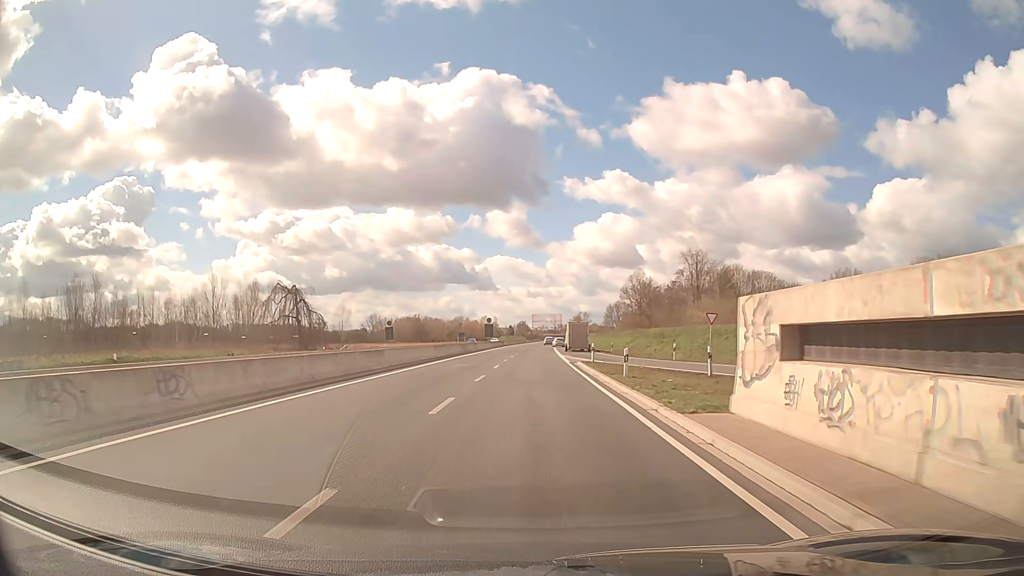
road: trunk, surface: asphalt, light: Day
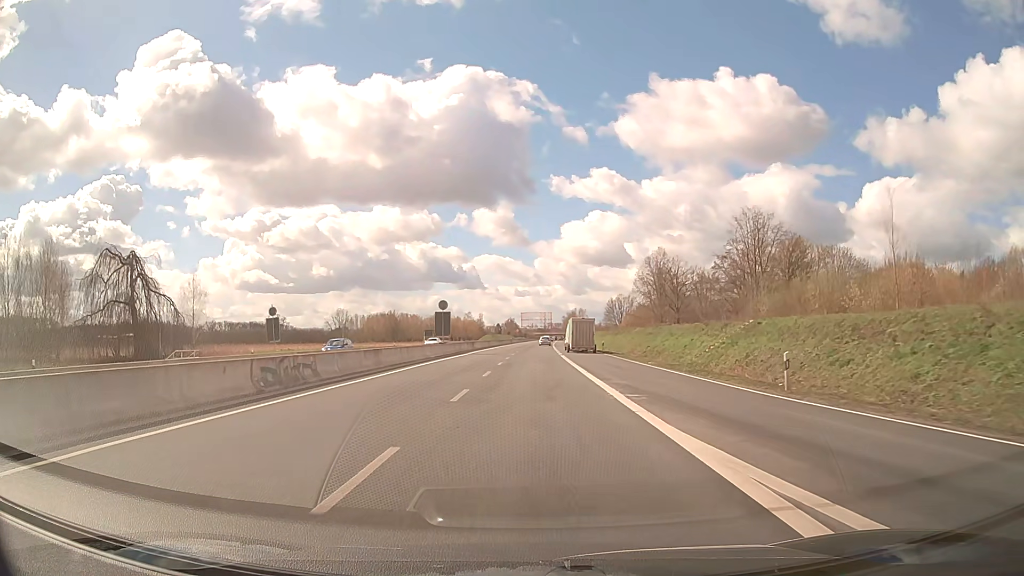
(+0.3, +43.0) m; +1°
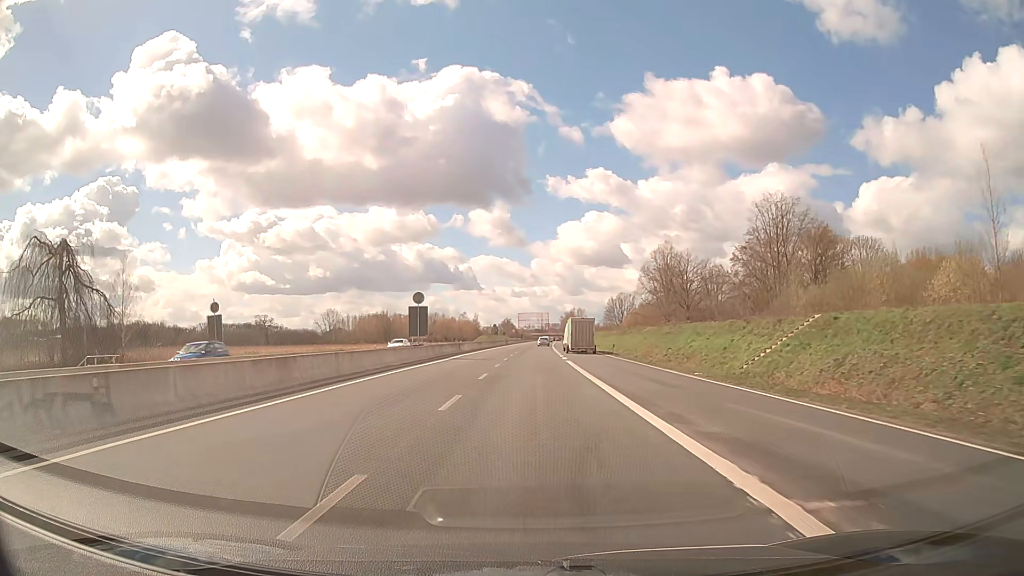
(0.0, +10.8) m; 0°
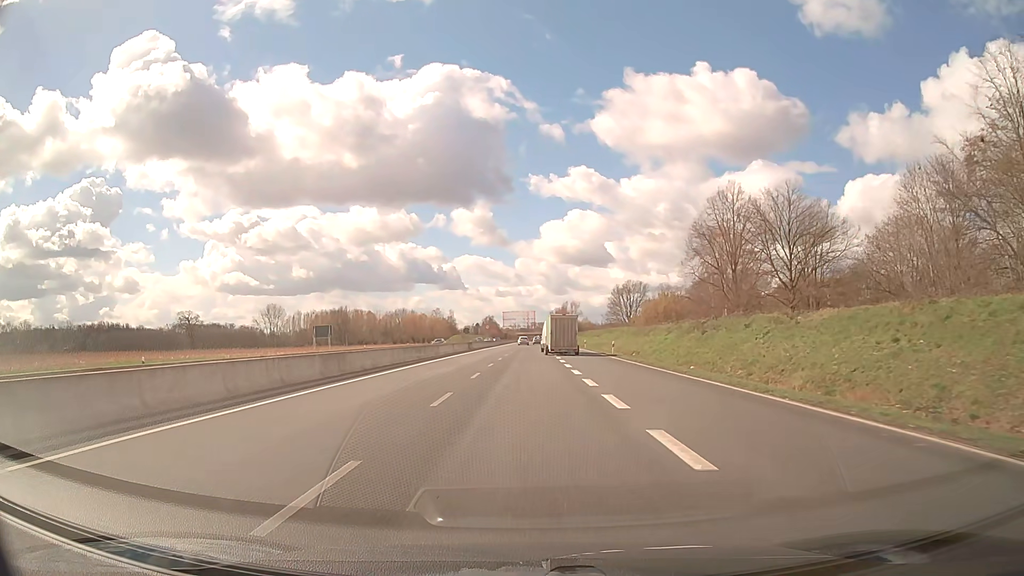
(+0.6, +53.8) m; +1°
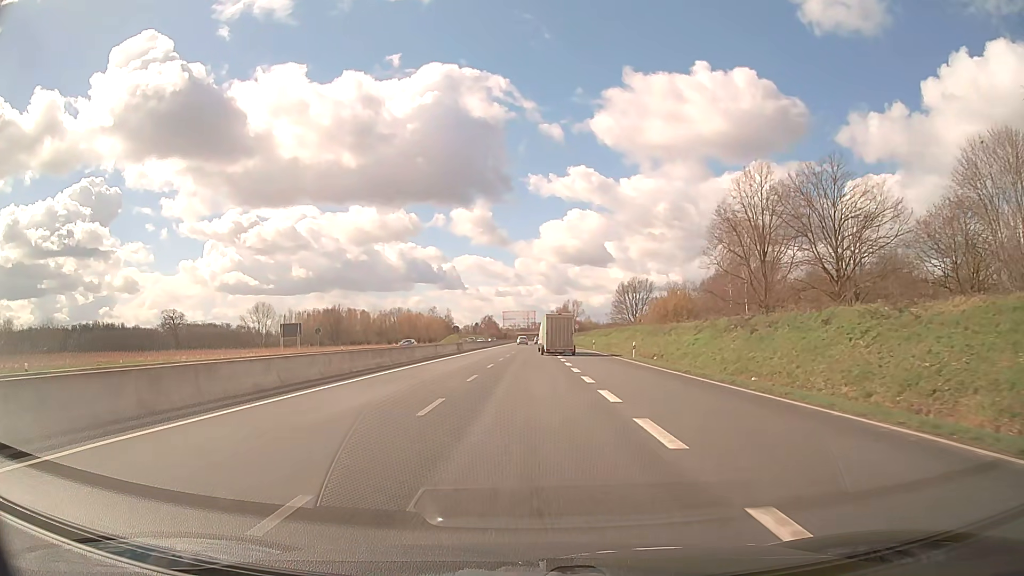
(0.0, +10.8) m; 0°
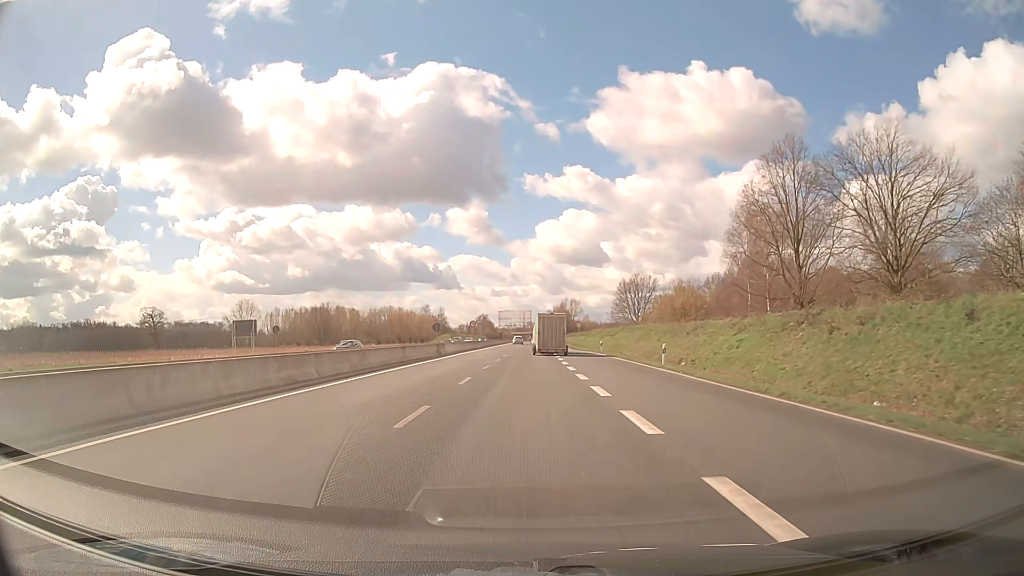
(0.0, +10.8) m; 0°
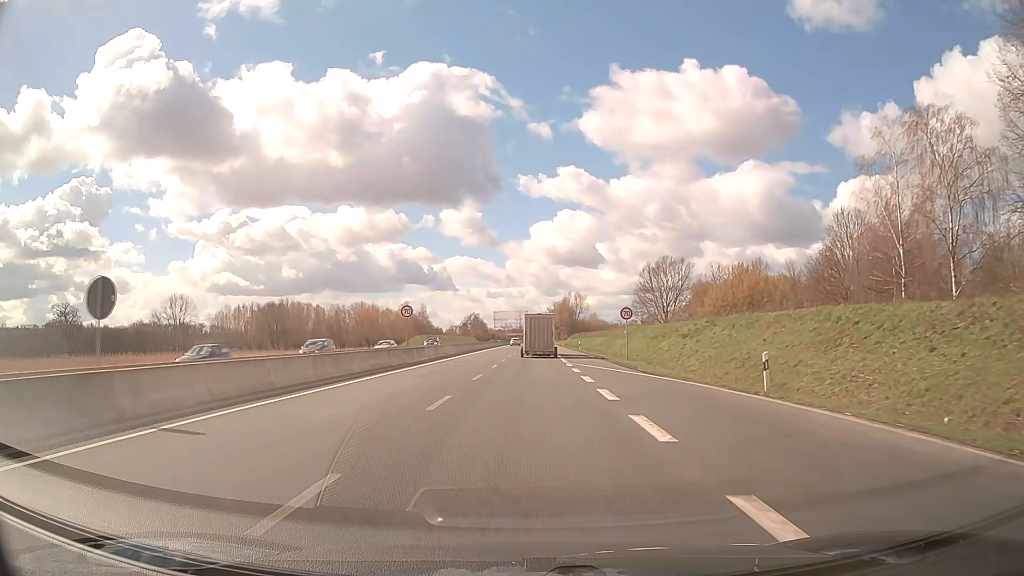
(+0.2, +42.9) m; 0°
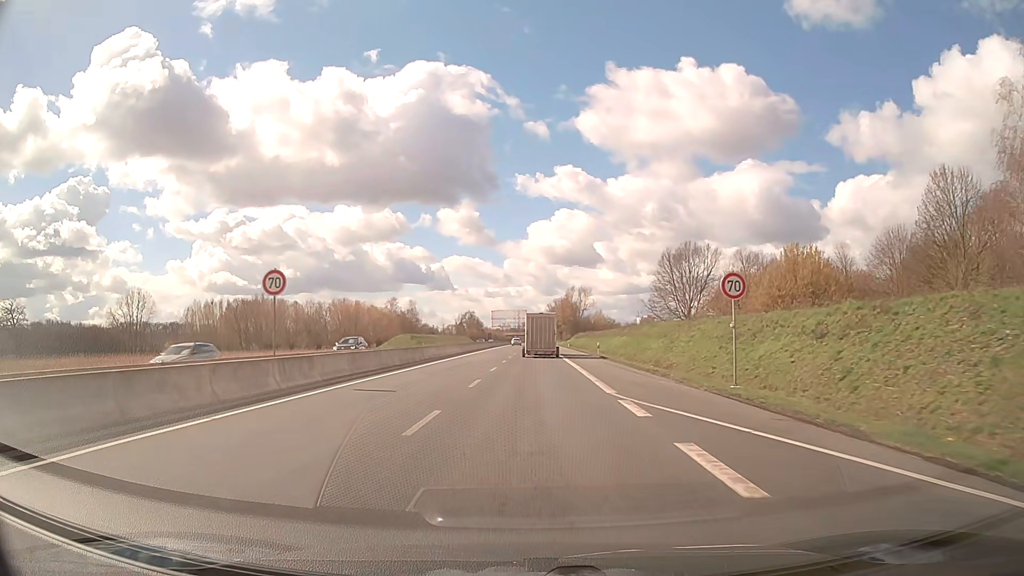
(0.0, +21.5) m; 0°
(0, +10) (0, +20) (0, +30) (0, +40) (0, +50) (+1, +60) (+1, +70) (+1, +80) (+1, +90) (+1, +100) m
